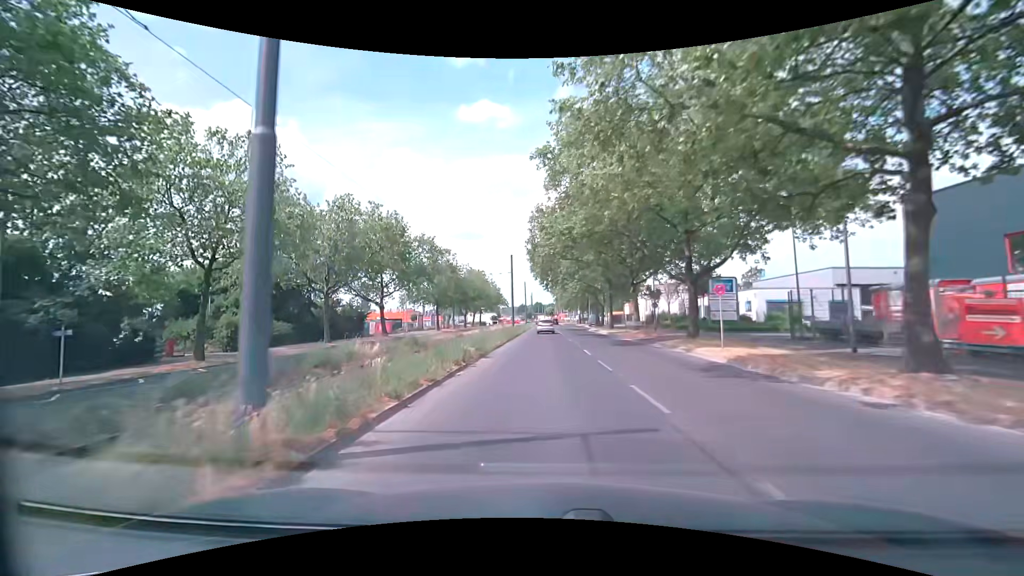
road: secondary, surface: asphalt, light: Day
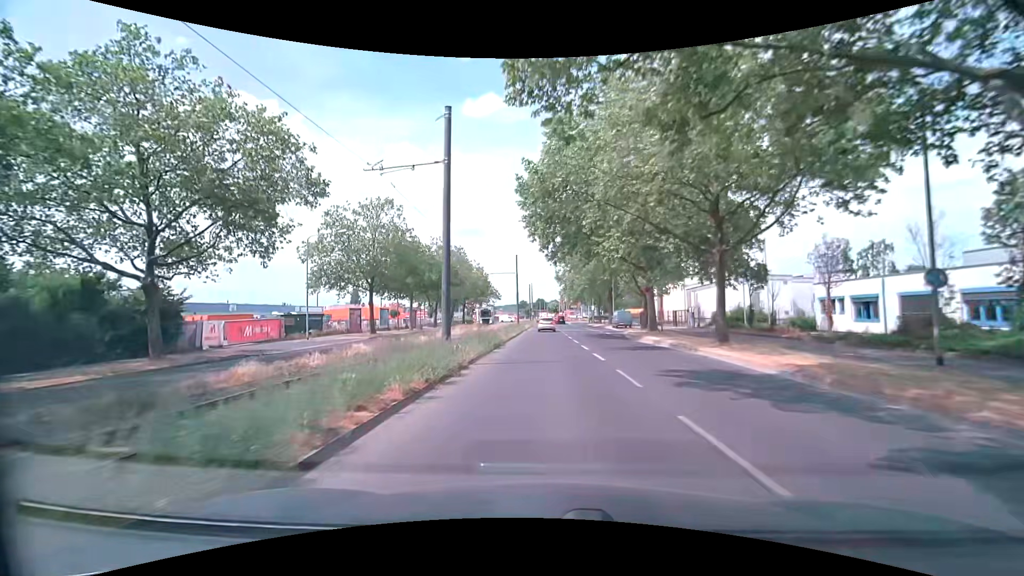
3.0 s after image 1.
(0.0, +33.4) m; 0°
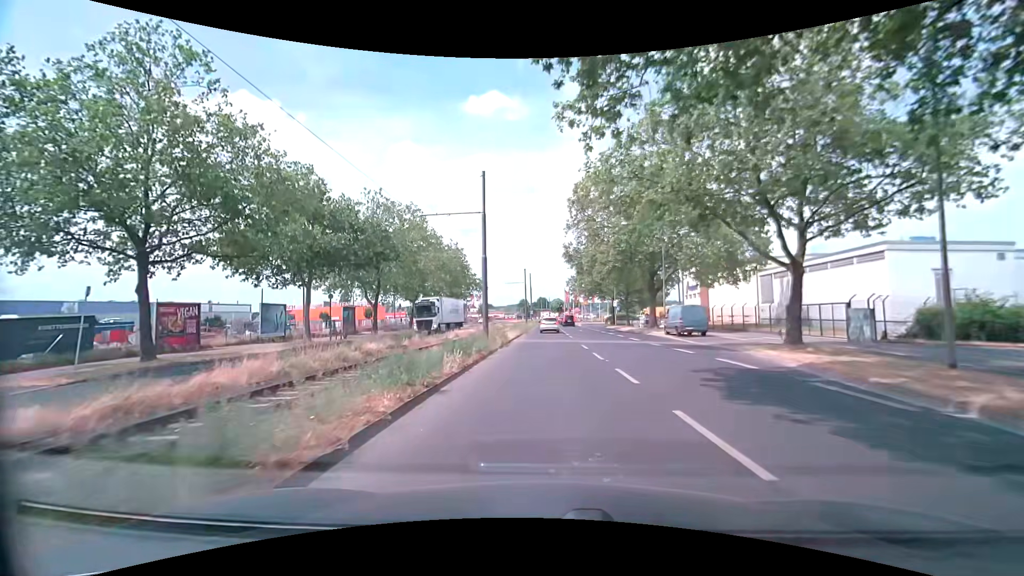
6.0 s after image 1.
(-0.2, +29.5) m; 0°
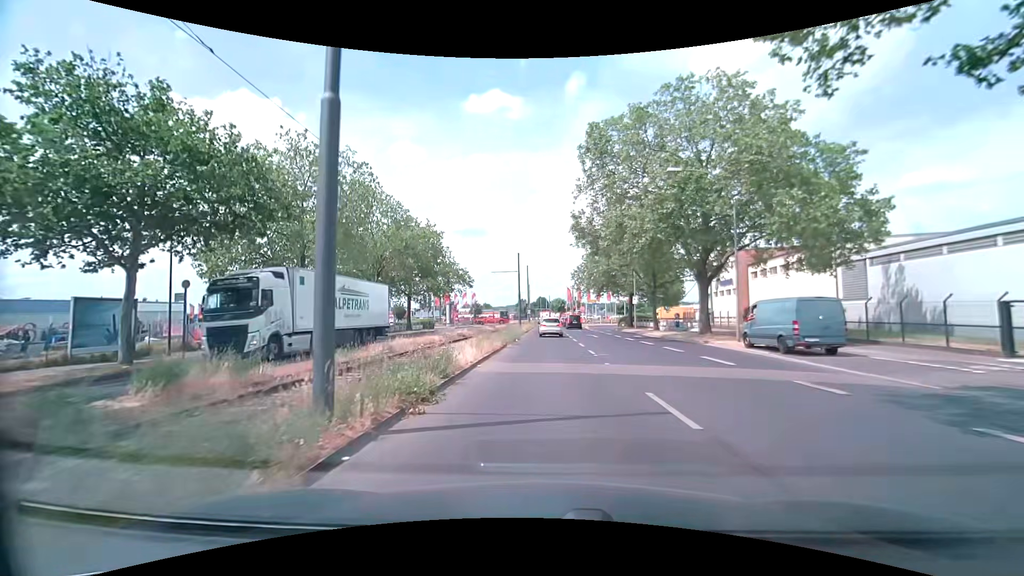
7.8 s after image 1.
(0.0, +16.0) m; 0°
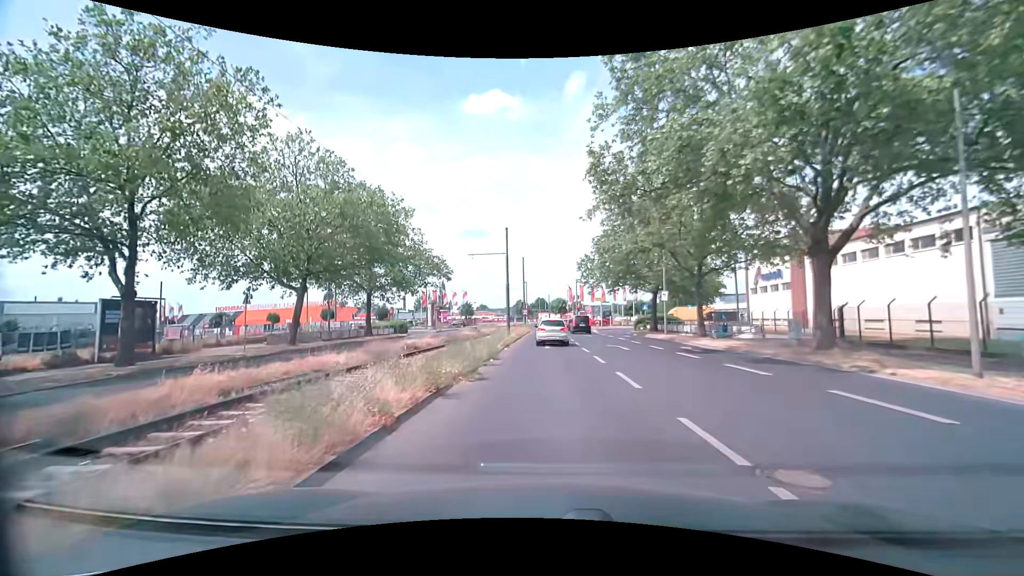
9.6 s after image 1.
(+0.1, +14.3) m; 0°
